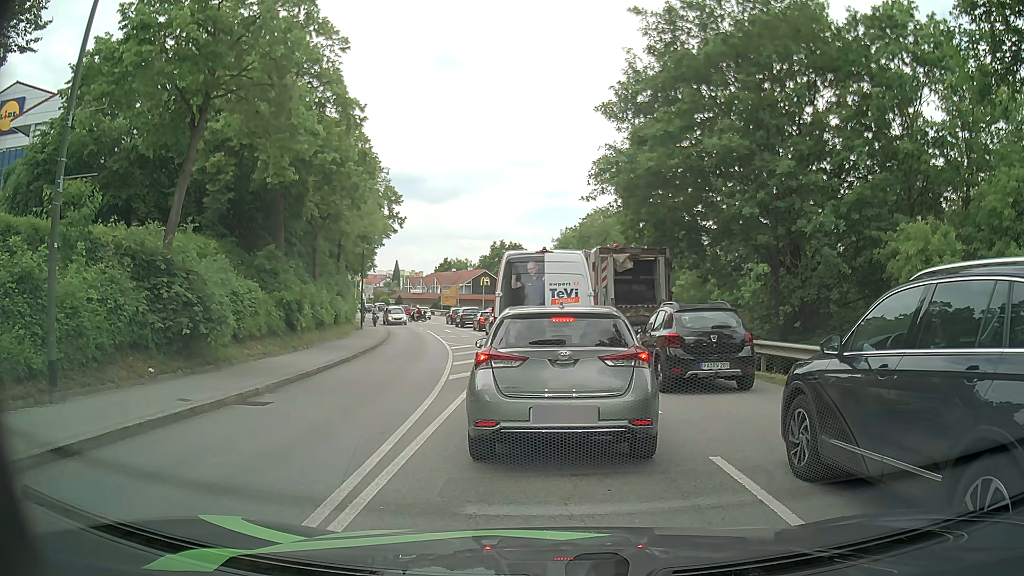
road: tertiary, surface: asphalt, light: Day
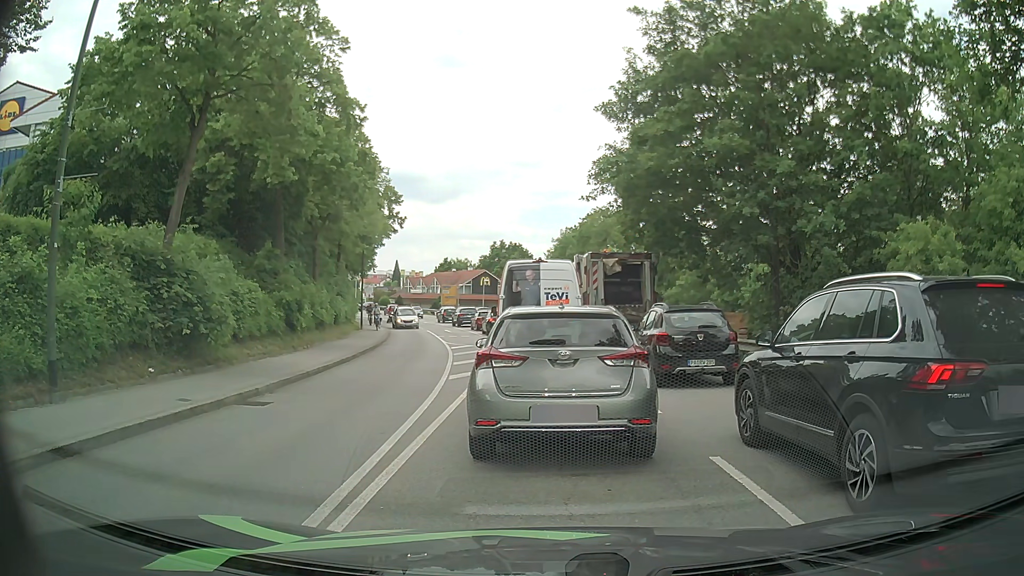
(0.0, 0.0) m; 0°
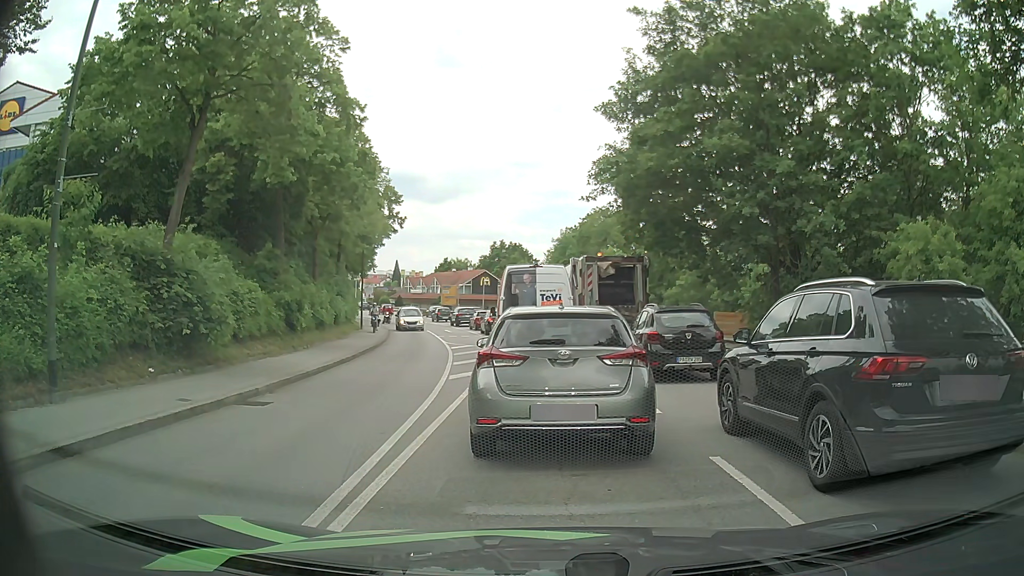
(0.0, 0.0) m; 0°
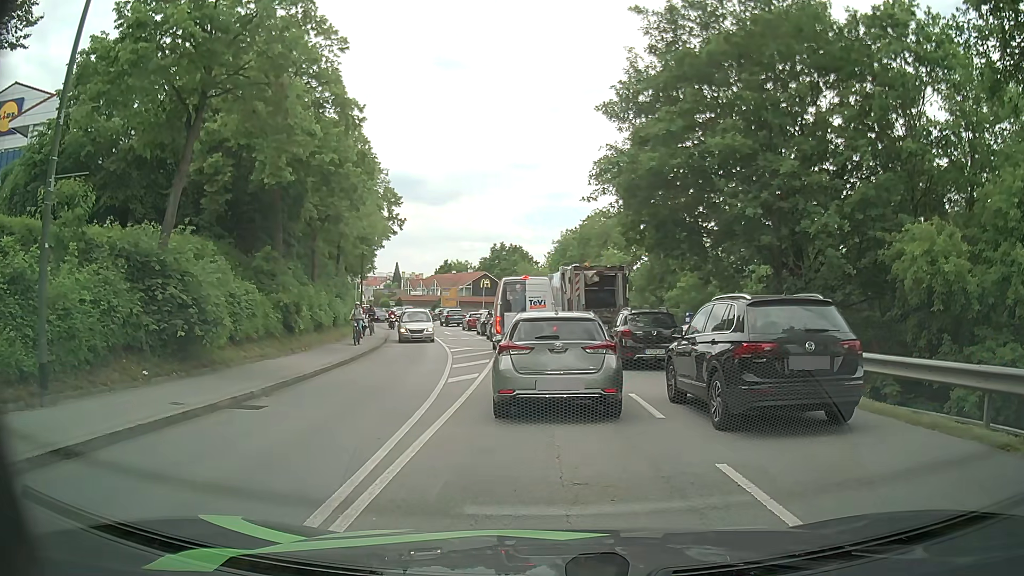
(0.0, +0.2) m; 0°
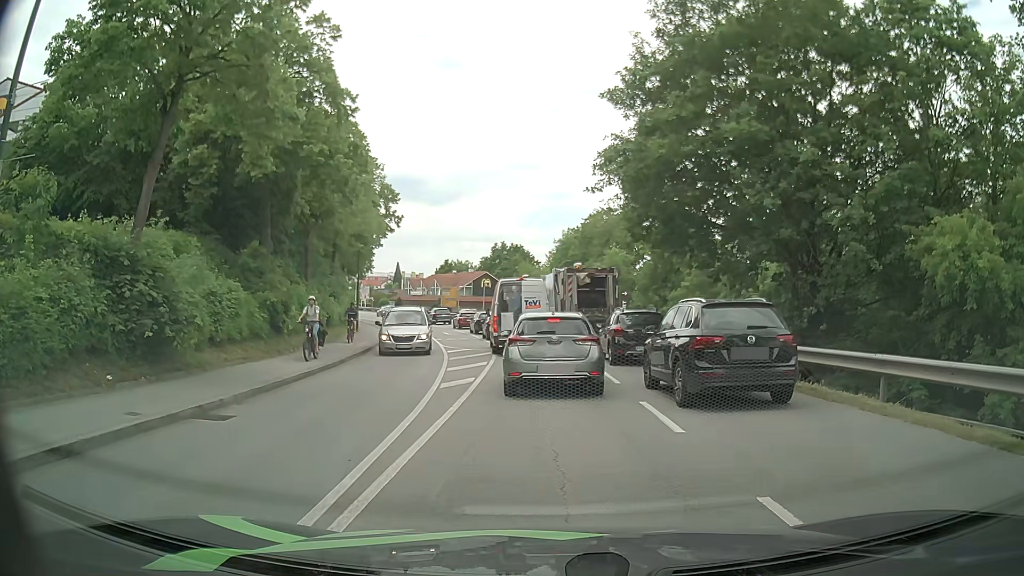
(0.0, +1.3) m; -2°
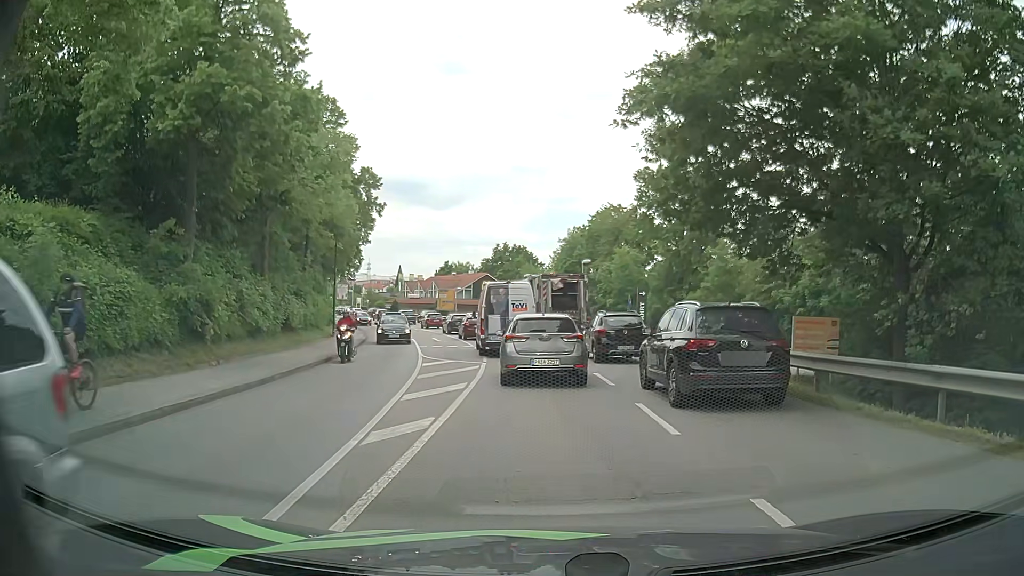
(-0.2, +6.2) m; -2°
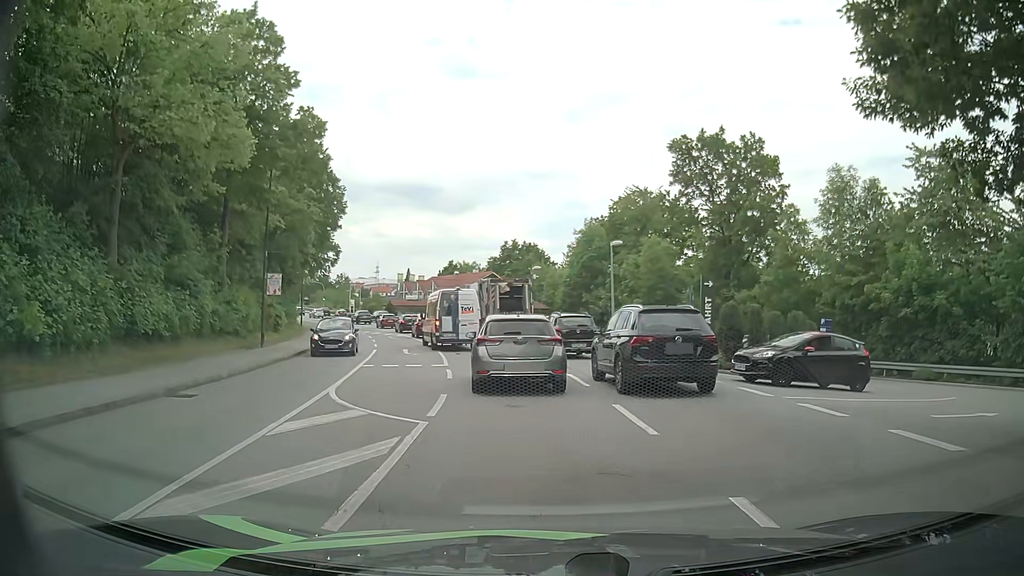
(-0.1, +11.9) m; -1°
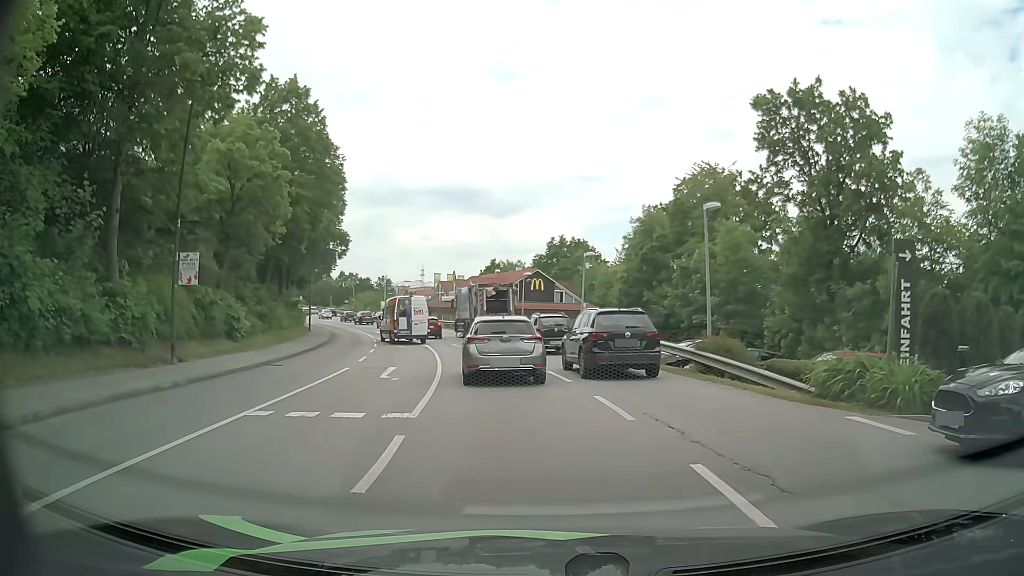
(-0.1, +10.6) m; -4°
